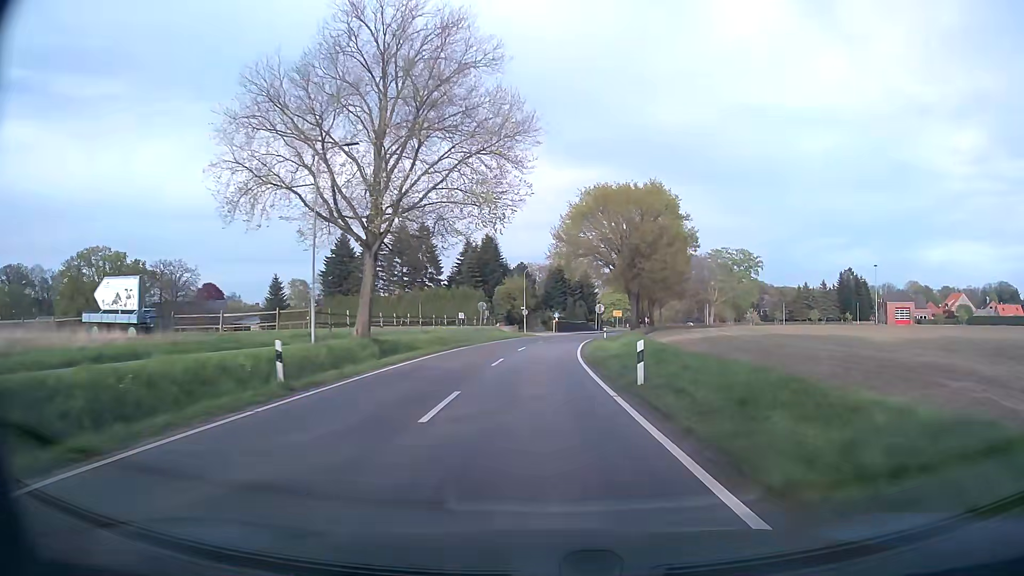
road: tertiary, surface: asphalt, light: Day
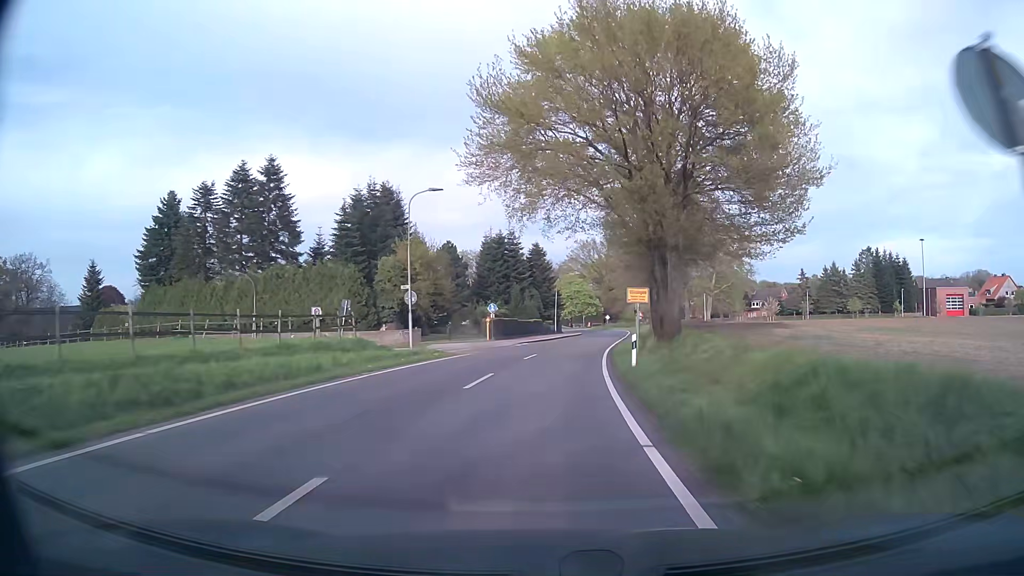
(+1.6, +43.7) m; +5°
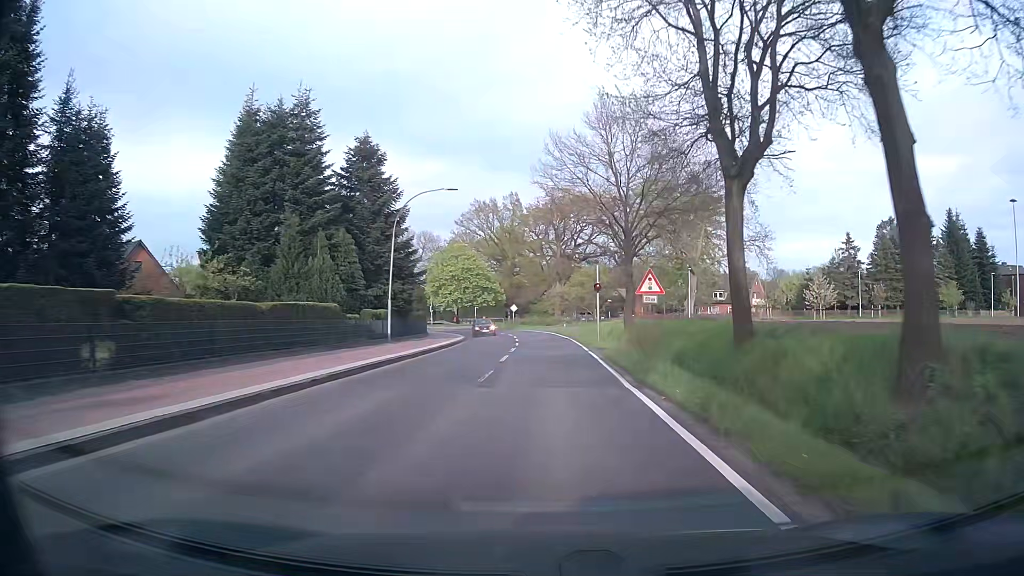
(+3.9, +50.7) m; +9°
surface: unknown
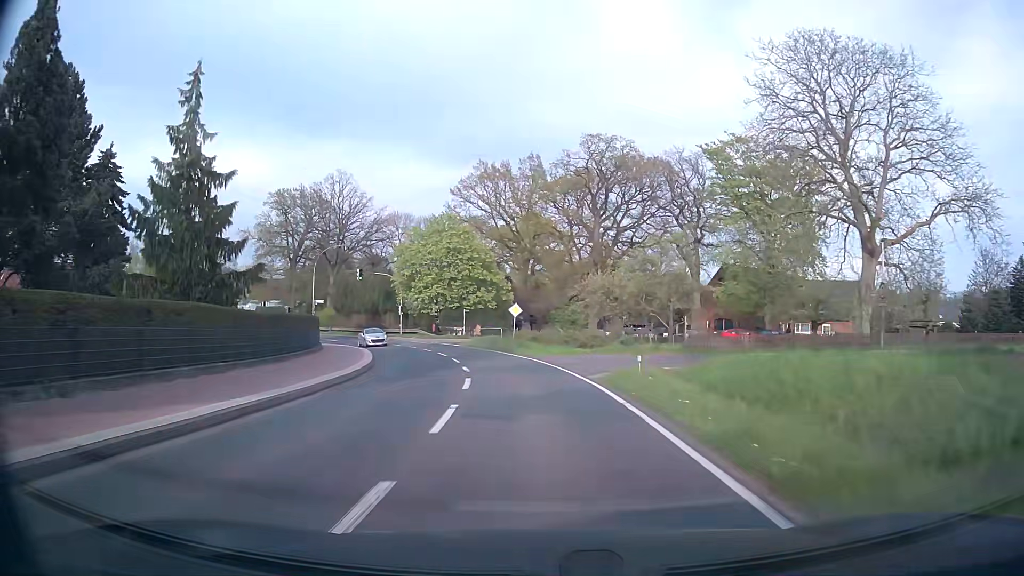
(+0.2, +36.0) m; -2°
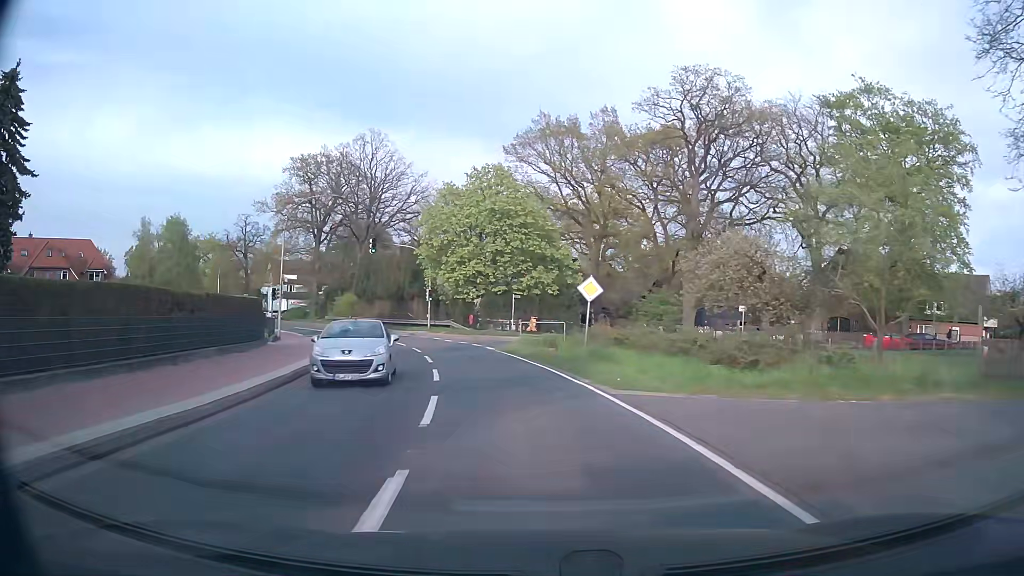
(-0.7, +18.1) m; -5°
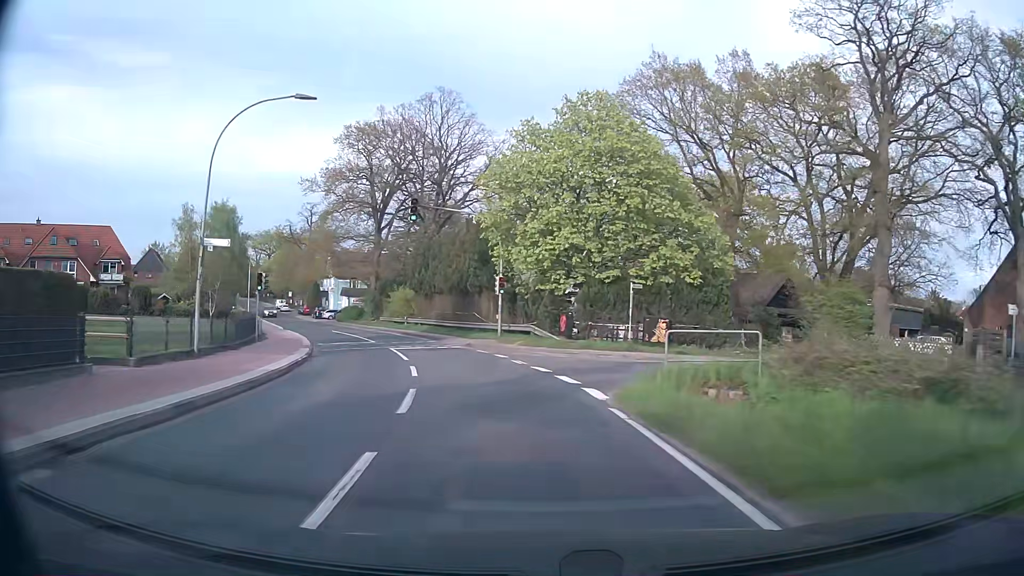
(-1.2, +17.2) m; -8°
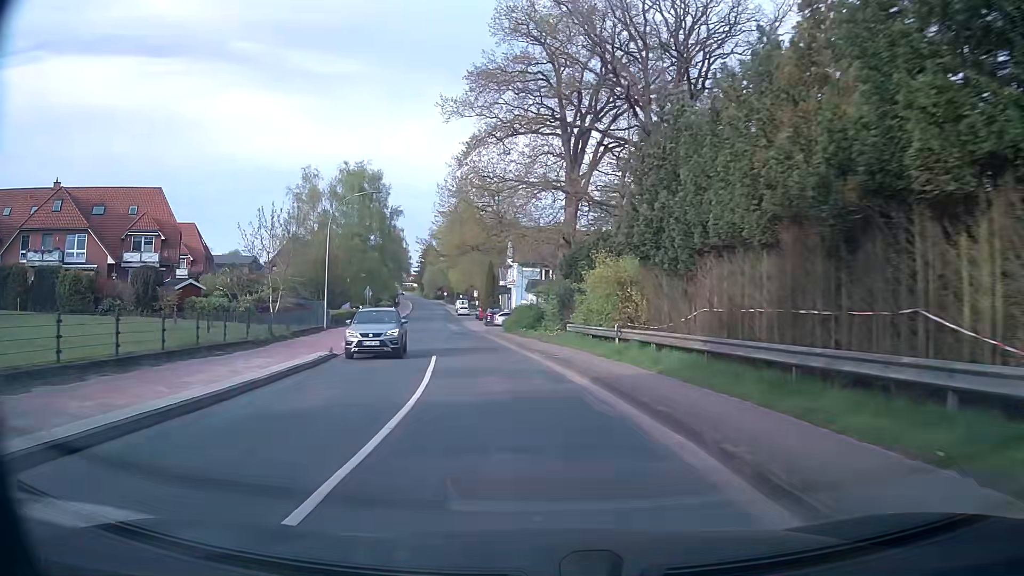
(-5.6, +31.9) m; -19°
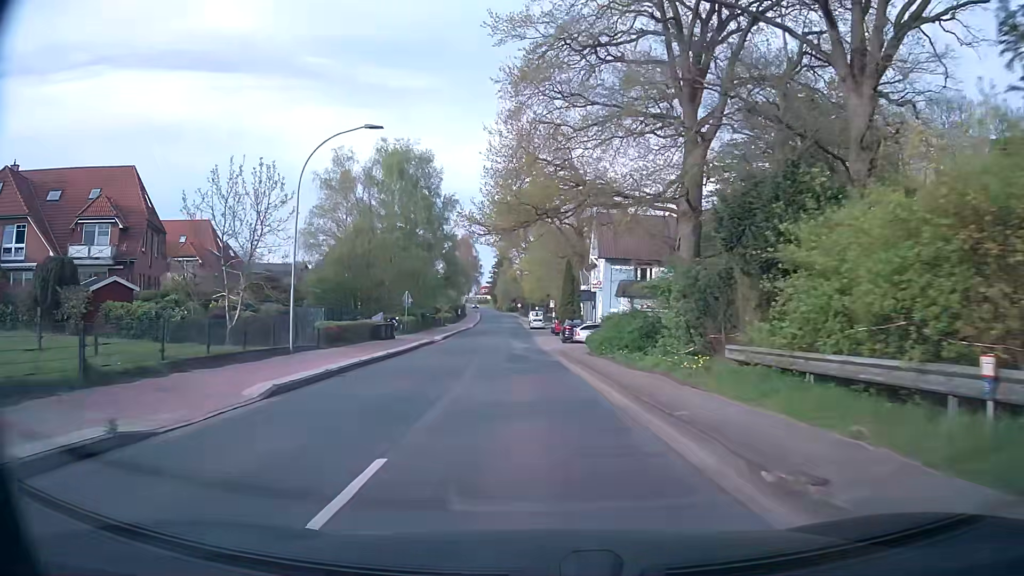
(-1.0, +15.7) m; -6°
(0, +10) (-1, +20) (-1, +30) (-2, +40) (-2, +50) (-3, +60) (-3, +70) (-4, +80) (-4, +90) (-5, +100) m
